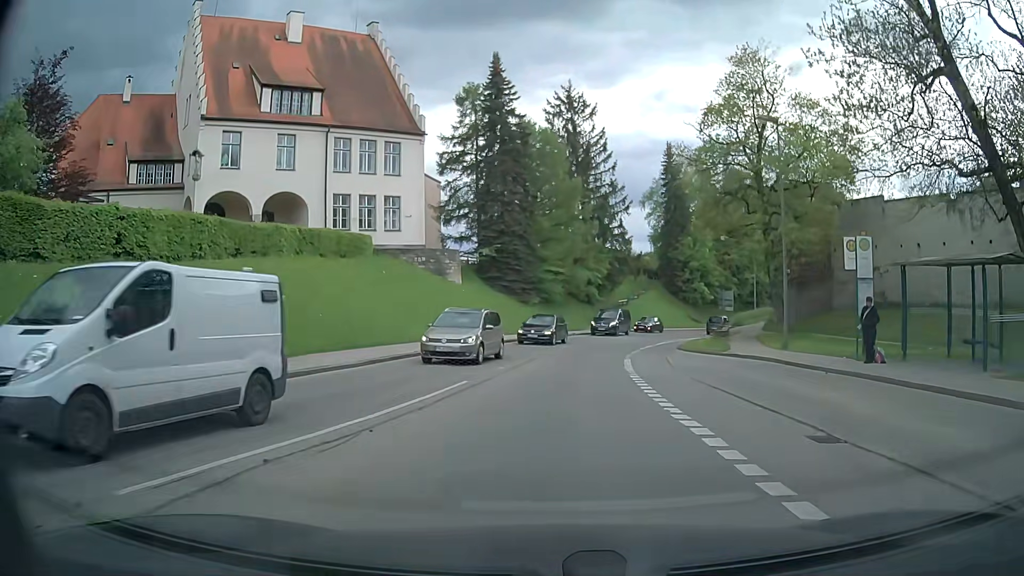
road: secondary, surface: asphalt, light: Day
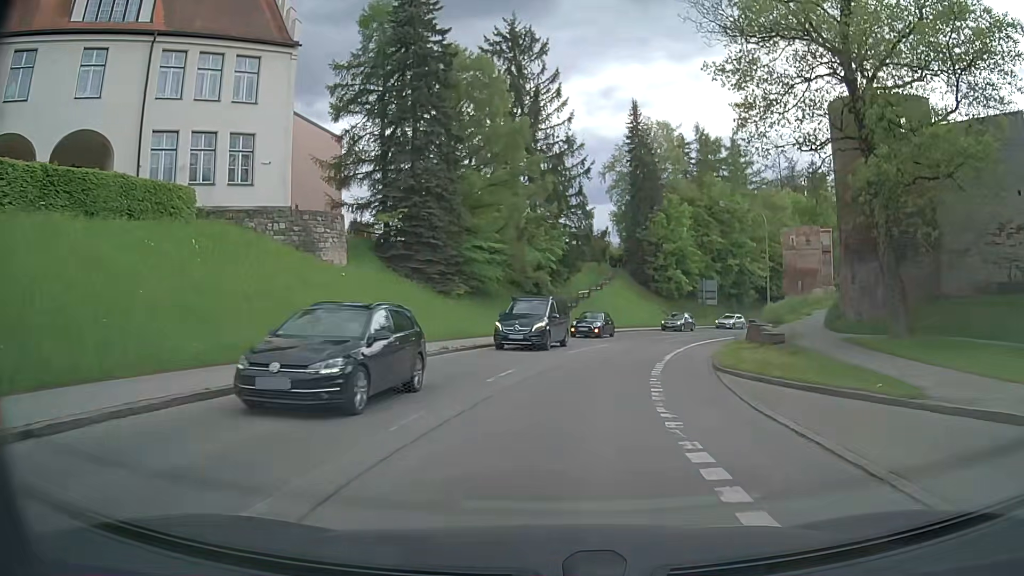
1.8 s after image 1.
(+0.7, +17.4) m; +4°
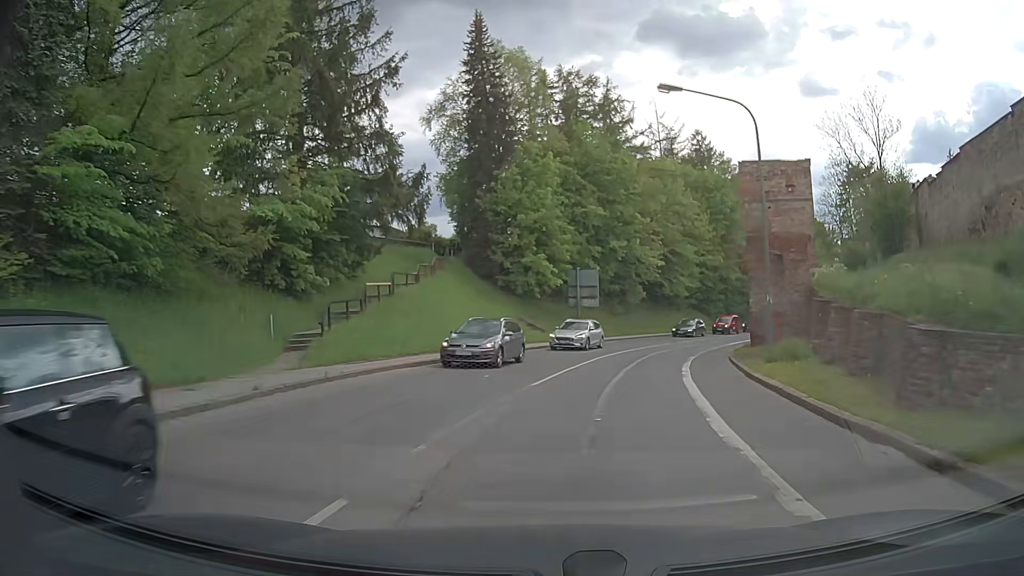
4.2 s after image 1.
(+2.7, +24.6) m; +14°
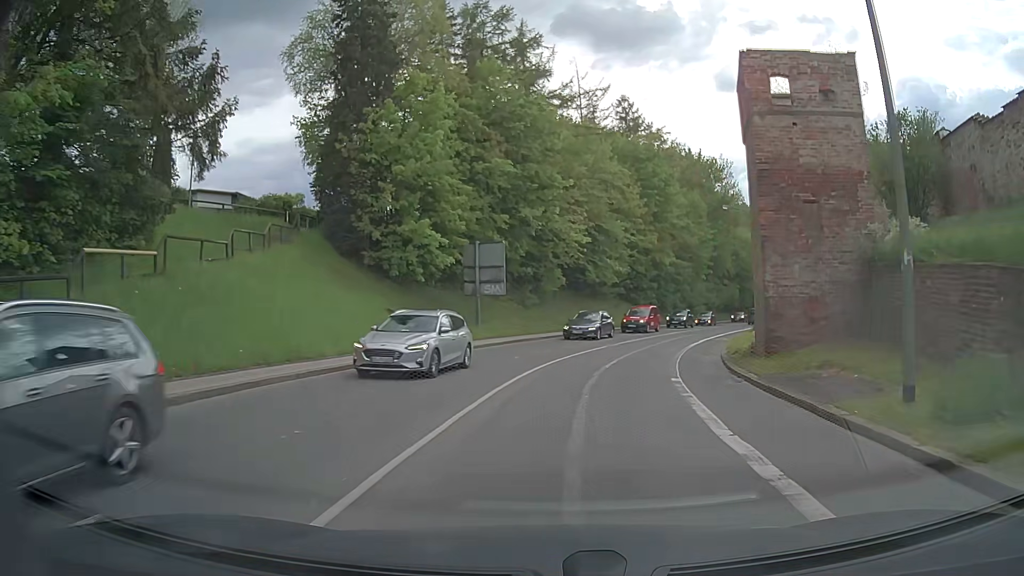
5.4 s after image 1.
(+0.9, +13.0) m; +7°
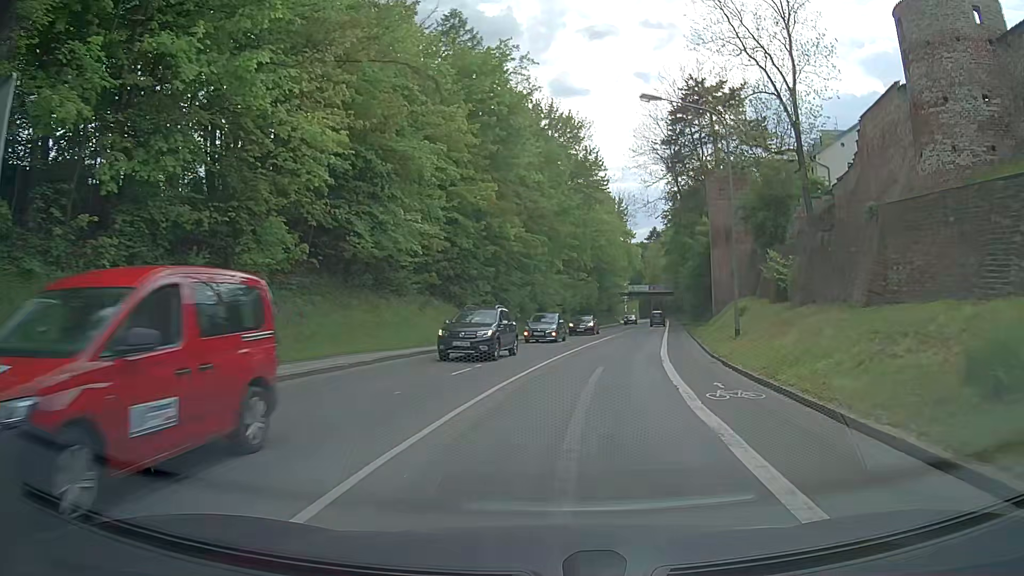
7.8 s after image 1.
(+3.3, +26.7) m; +14°
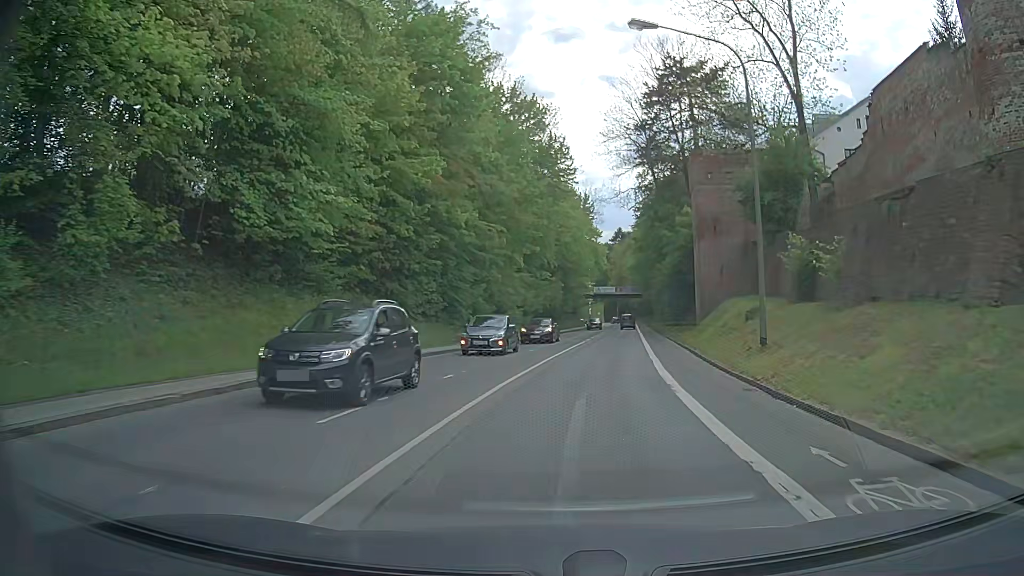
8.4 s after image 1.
(+0.3, +6.9) m; +3°
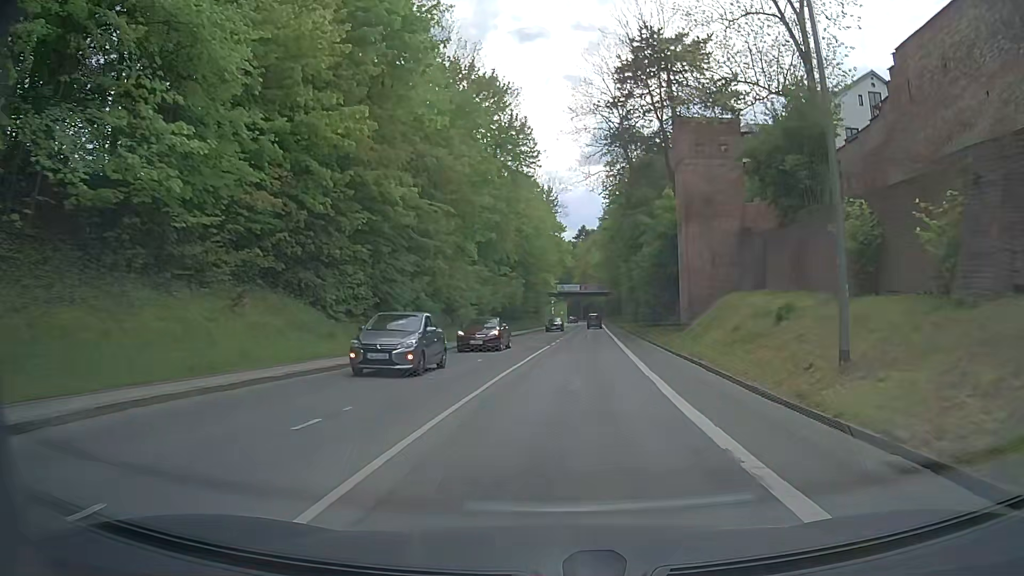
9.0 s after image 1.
(+0.3, +7.0) m; +4°
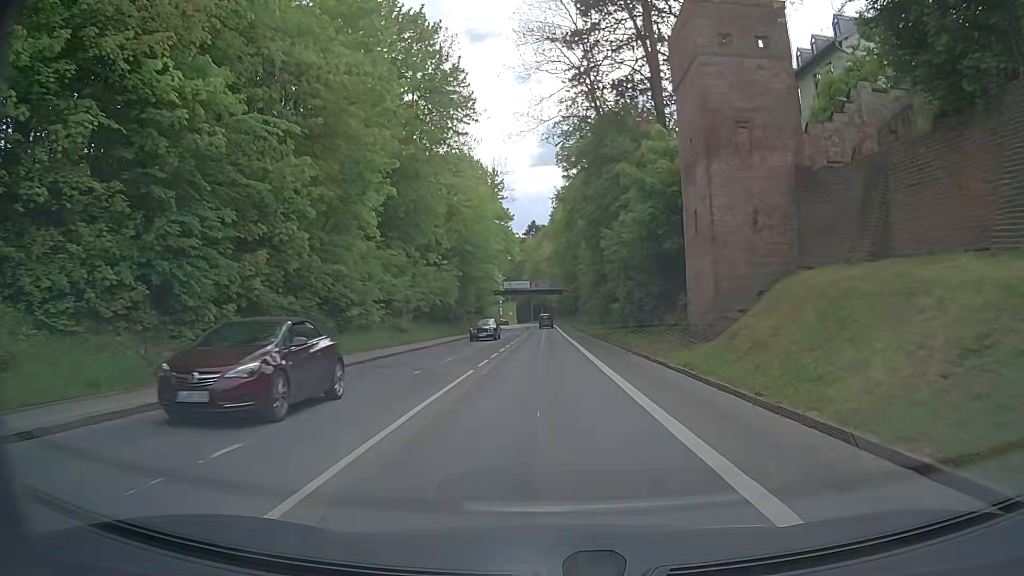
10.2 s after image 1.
(+0.7, +14.6) m; +4°
